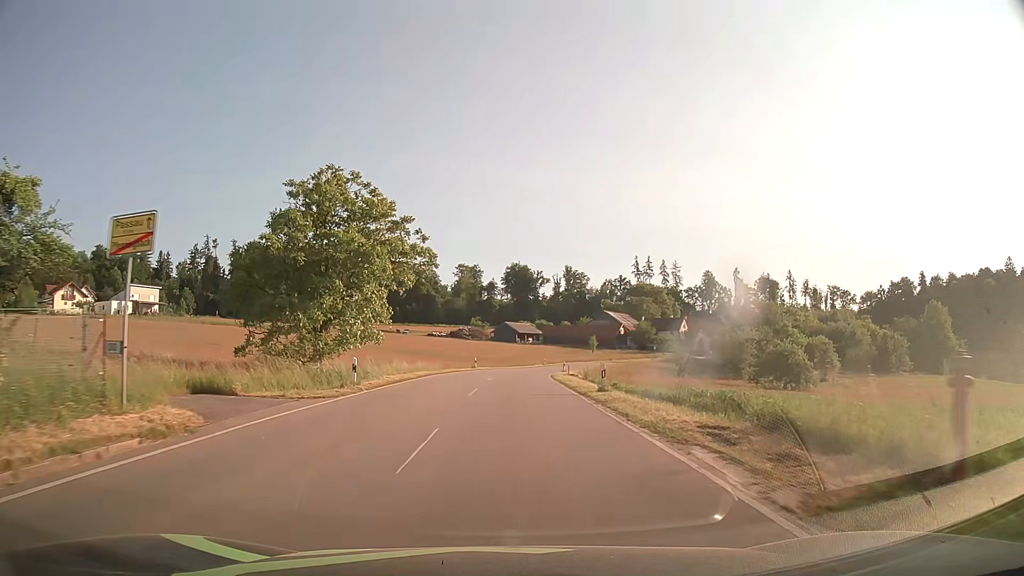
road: tertiary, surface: asphalt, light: Day
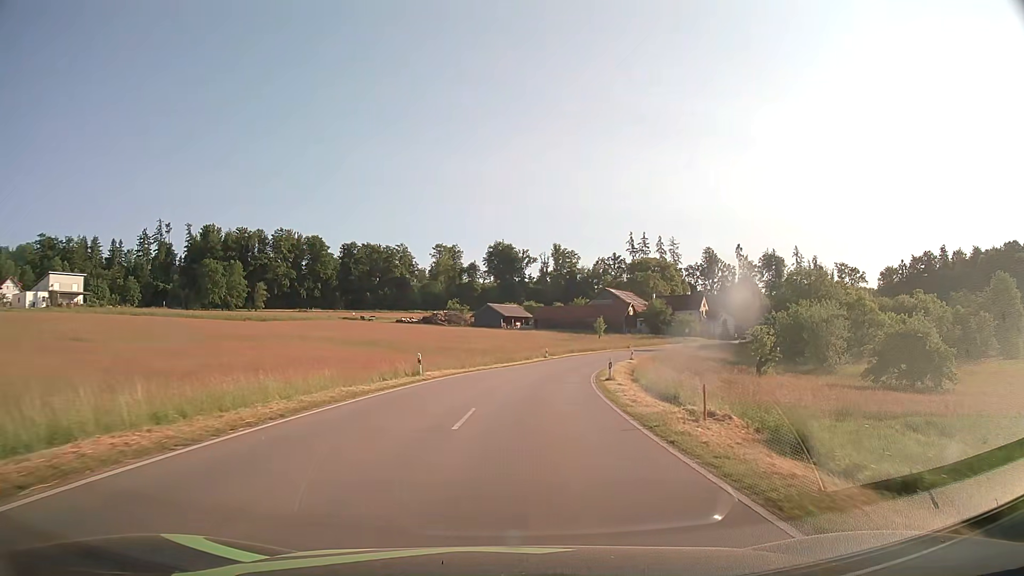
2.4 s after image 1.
(+0.1, +32.4) m; +1°
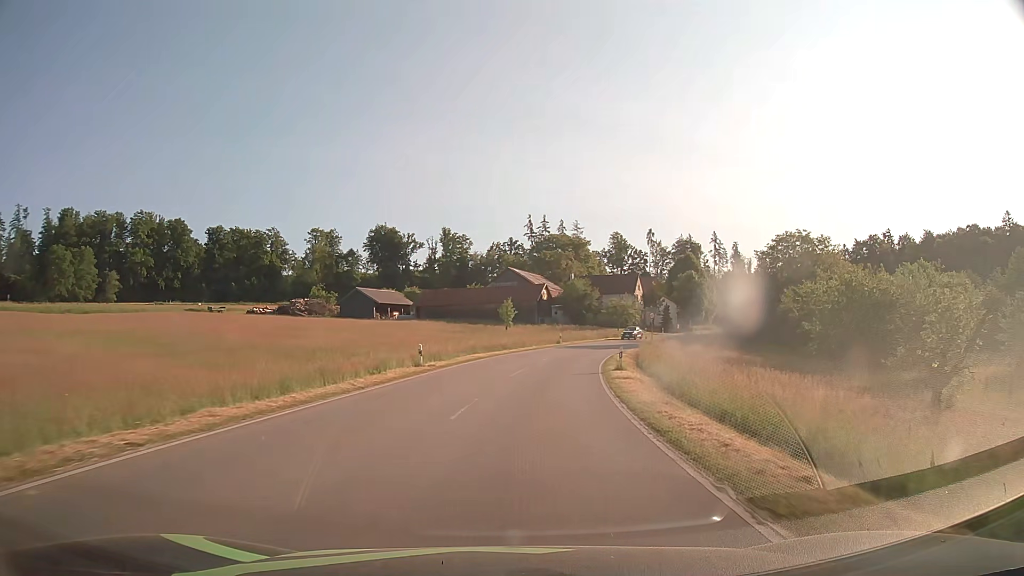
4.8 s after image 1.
(+2.4, +35.5) m; +9°
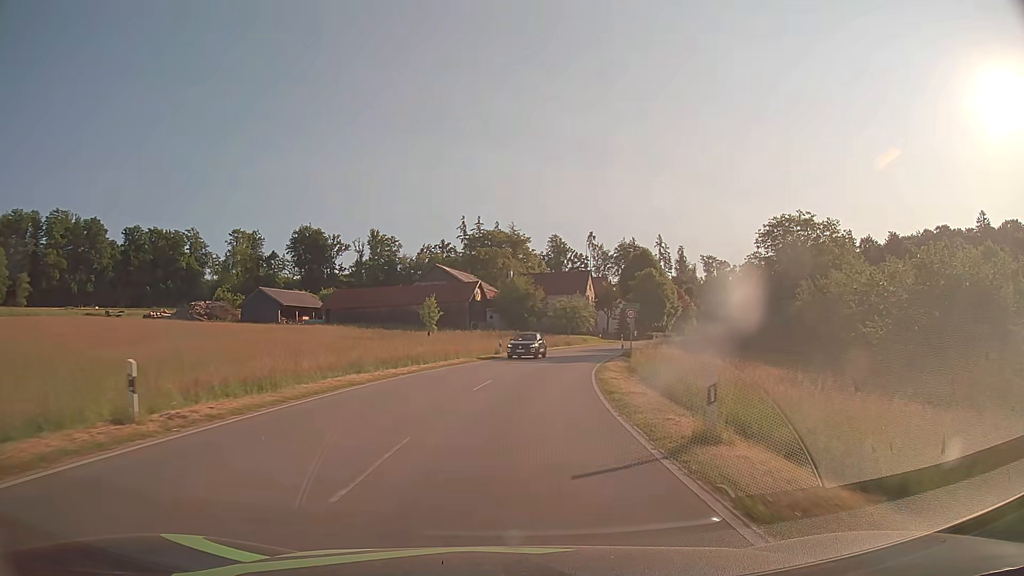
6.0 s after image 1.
(+1.1, +18.1) m; +6°
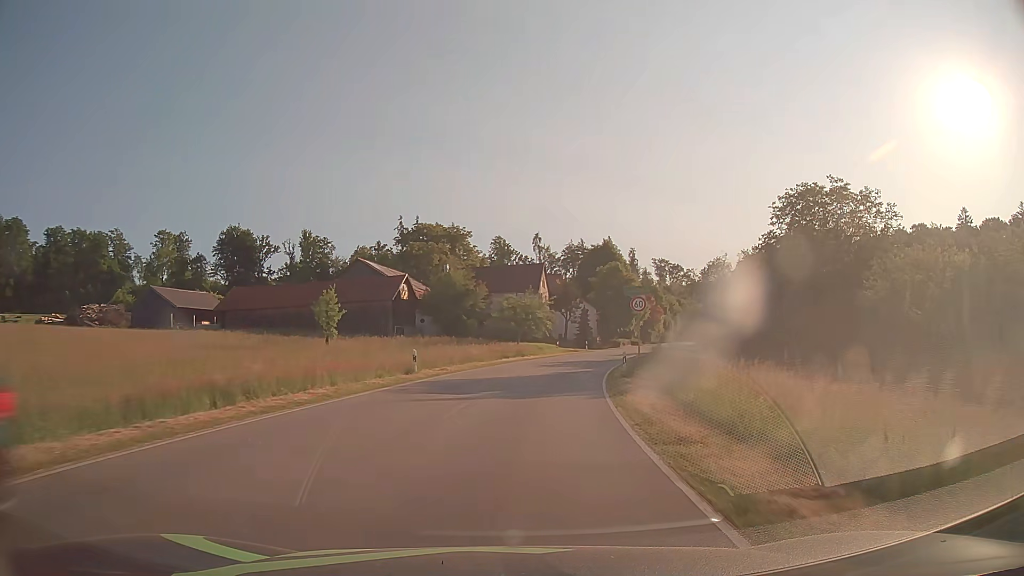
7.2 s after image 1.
(+0.8, +18.1) m; +5°
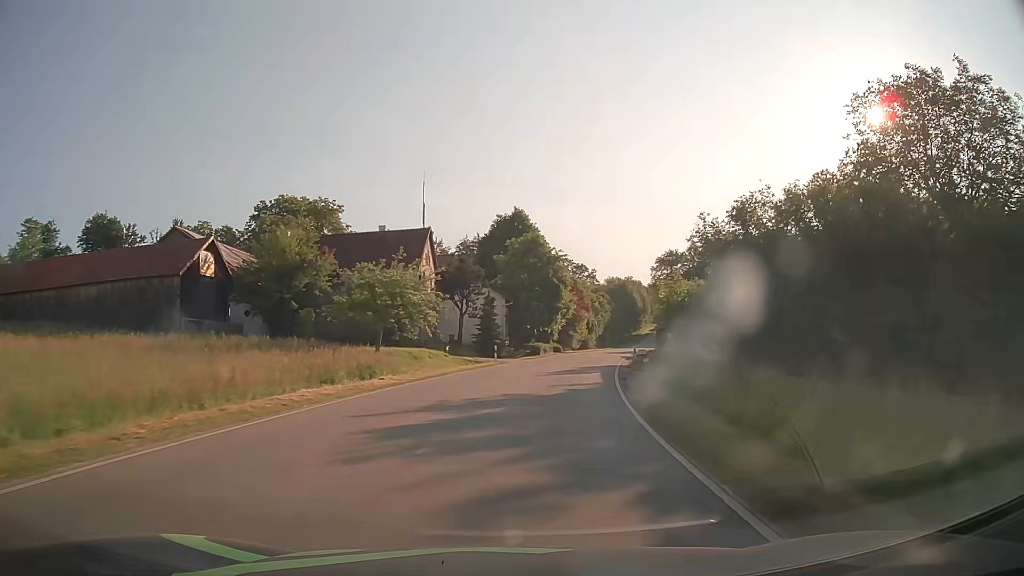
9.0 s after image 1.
(+1.9, +27.0) m; +9°
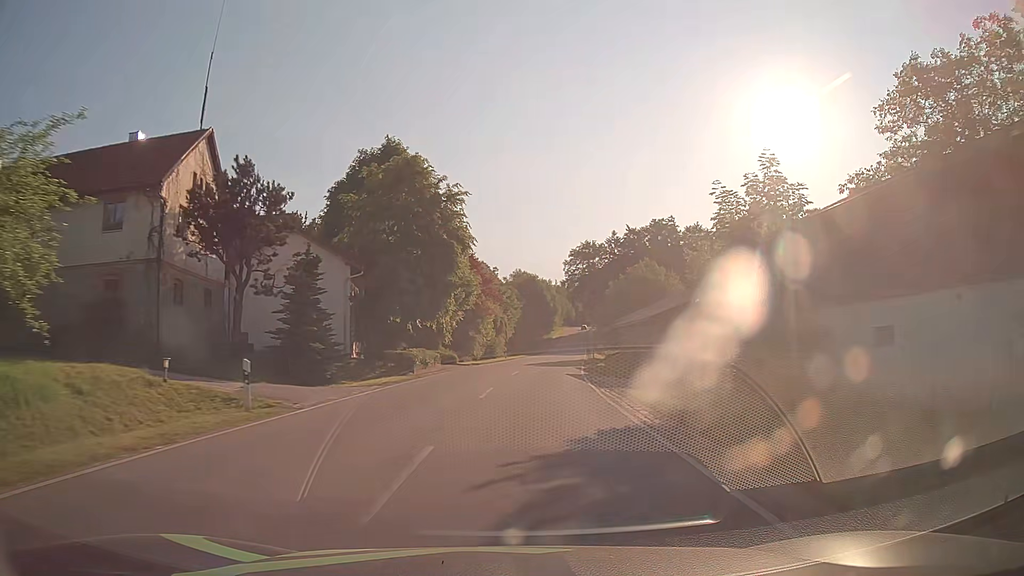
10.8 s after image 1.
(+2.2, +27.0) m; +9°
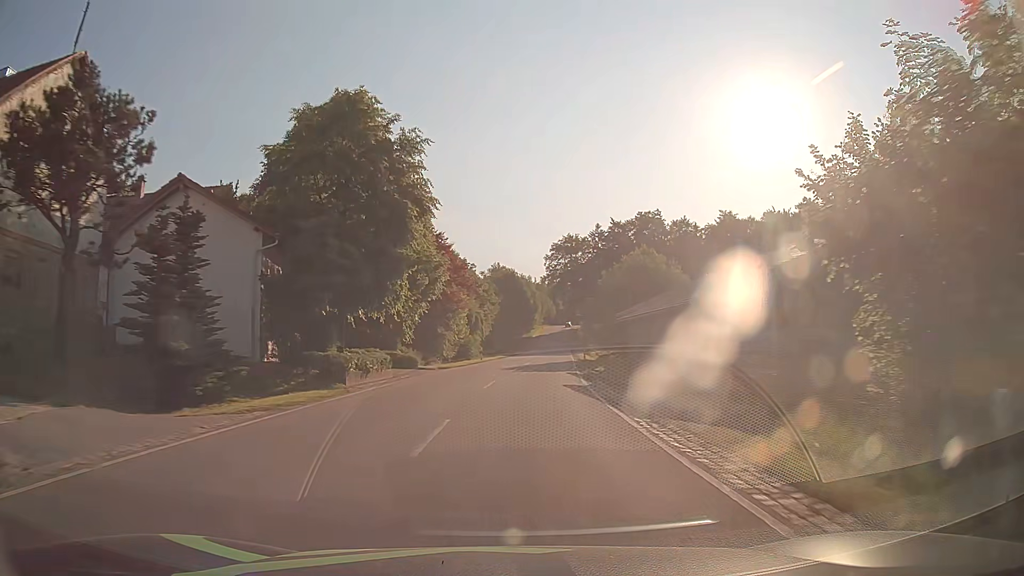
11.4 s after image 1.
(+0.1, +9.0) m; +2°
(0, +10) (+1, +20) (+1, +30) (+2, +40) (+3, +50) (+4, +60) (+4, +70) (+5, +80) (+6, +90) (+7, +100) m
